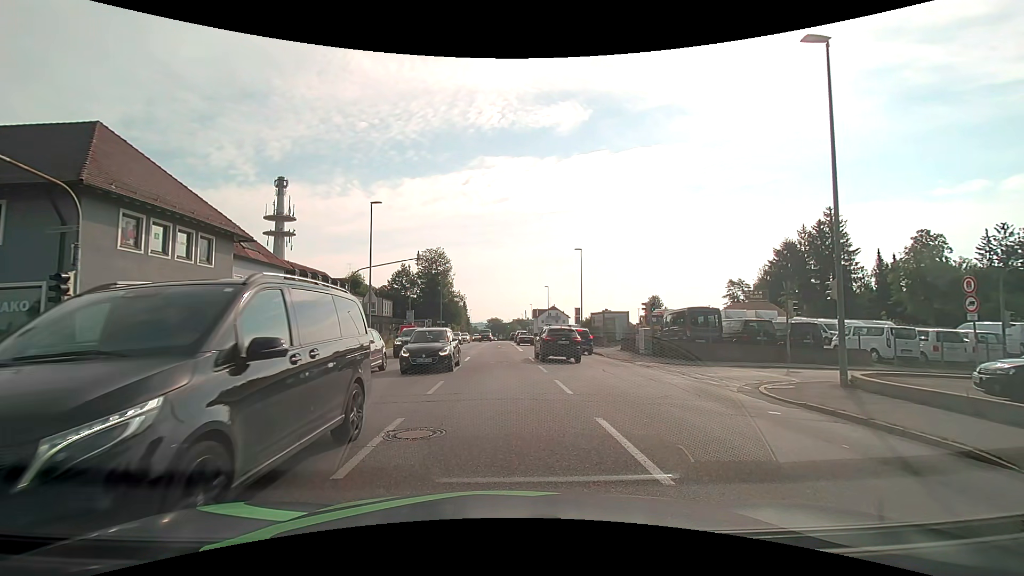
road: tertiary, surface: asphalt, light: Day
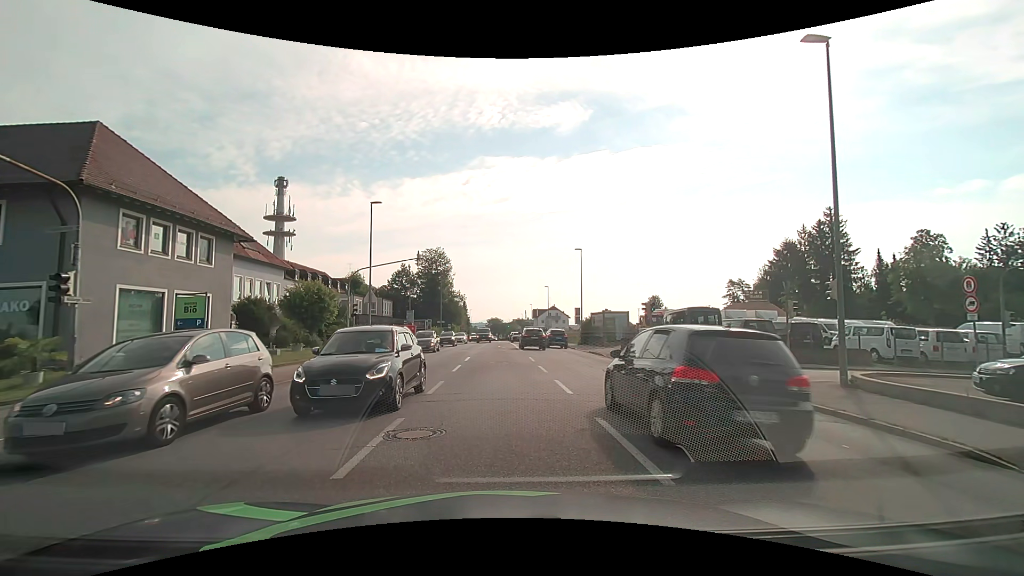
(0.0, 0.0) m; 0°
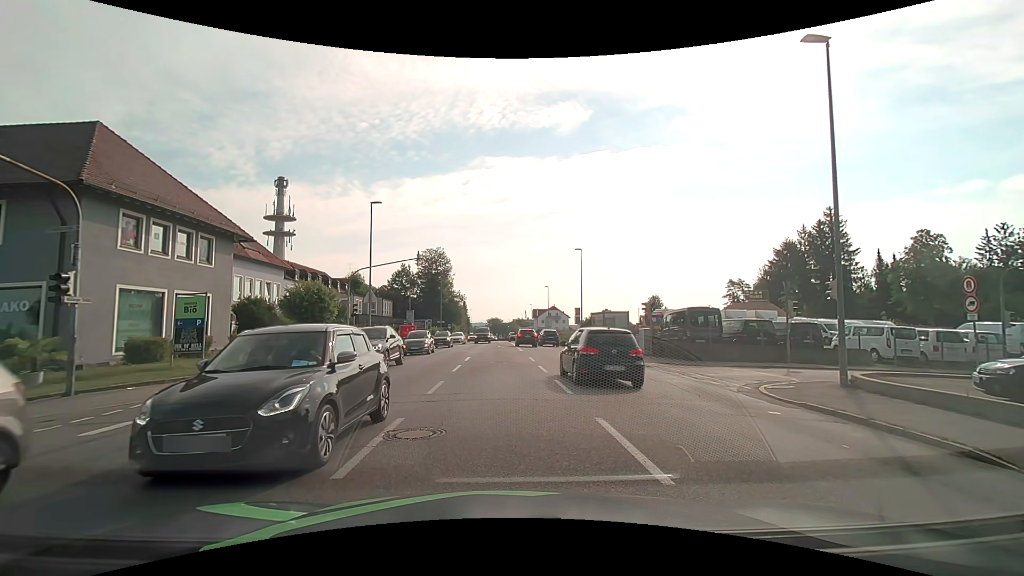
(0.0, 0.0) m; 0°
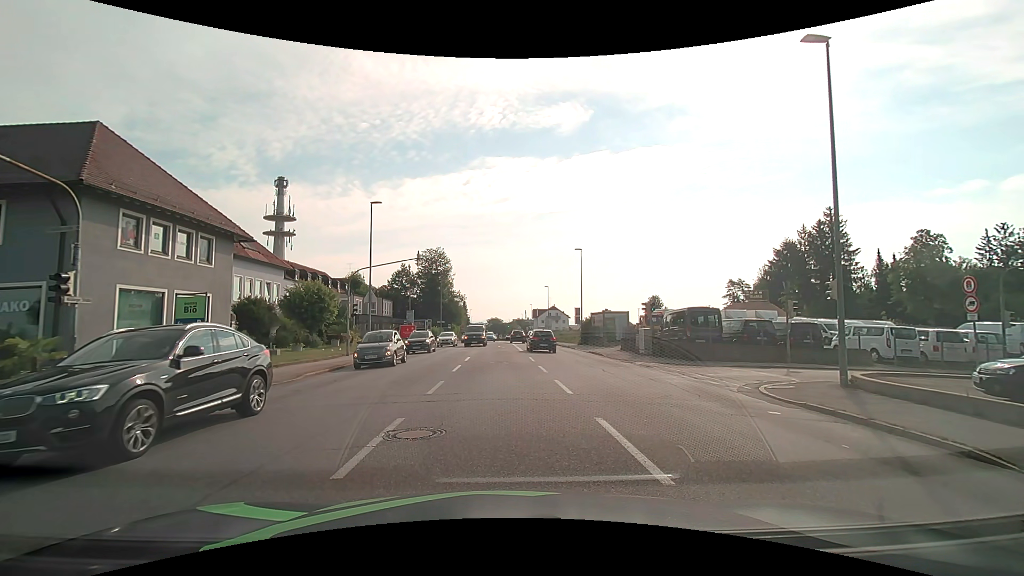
(0.0, 0.0) m; 0°
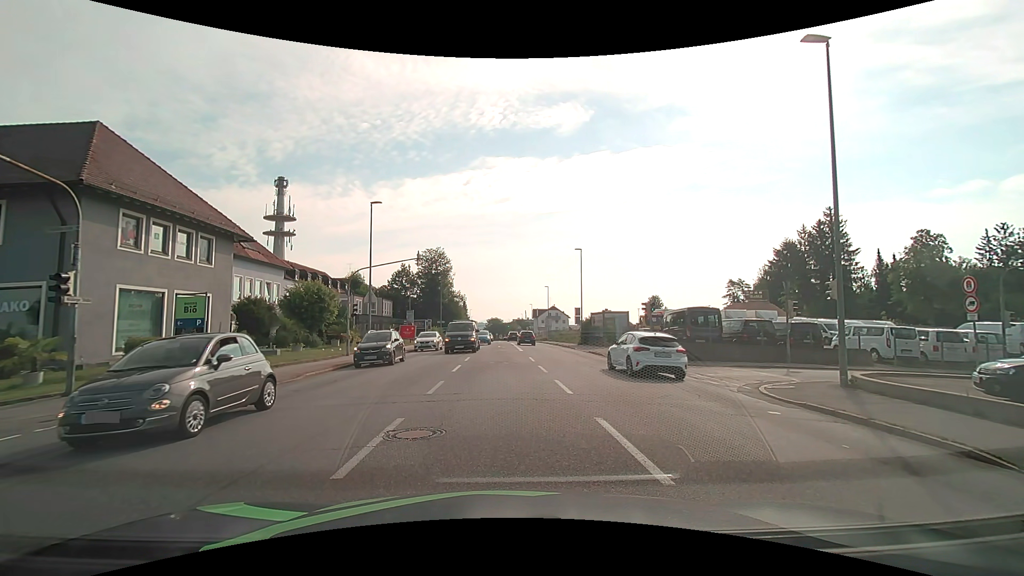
(0.0, 0.0) m; 0°
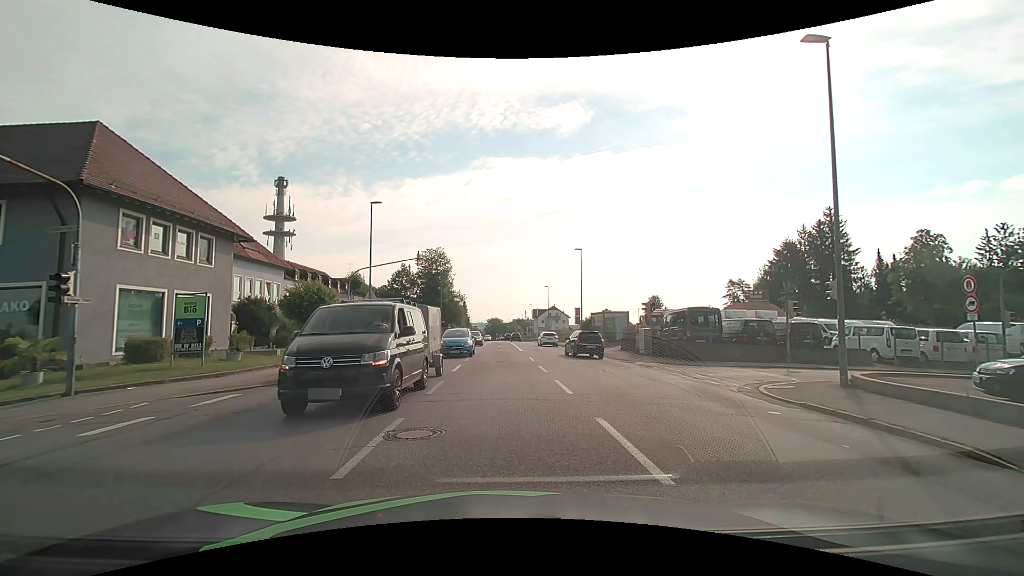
(0.0, 0.0) m; 0°
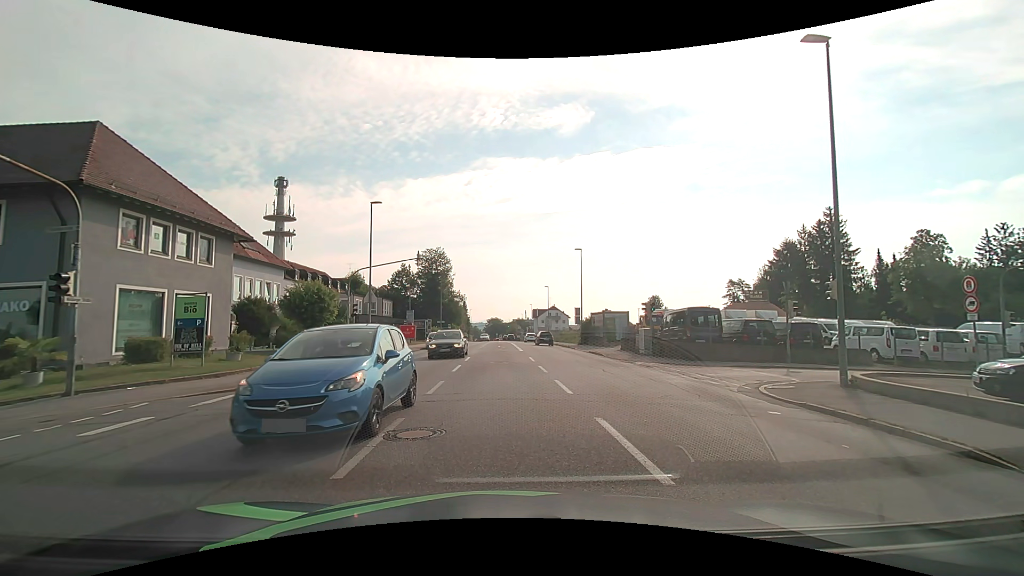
(0.0, 0.0) m; 0°
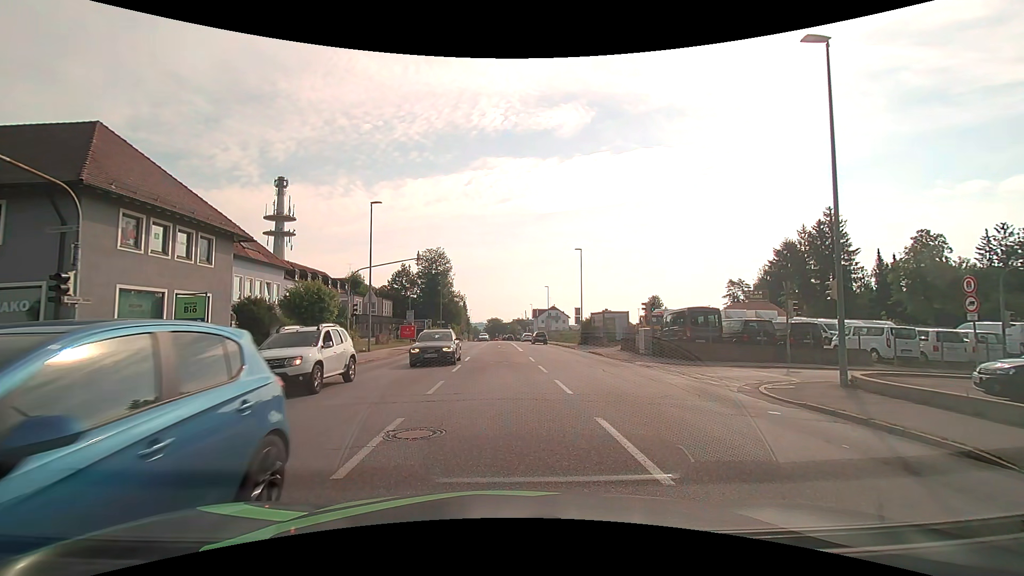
(0.0, 0.0) m; 0°
